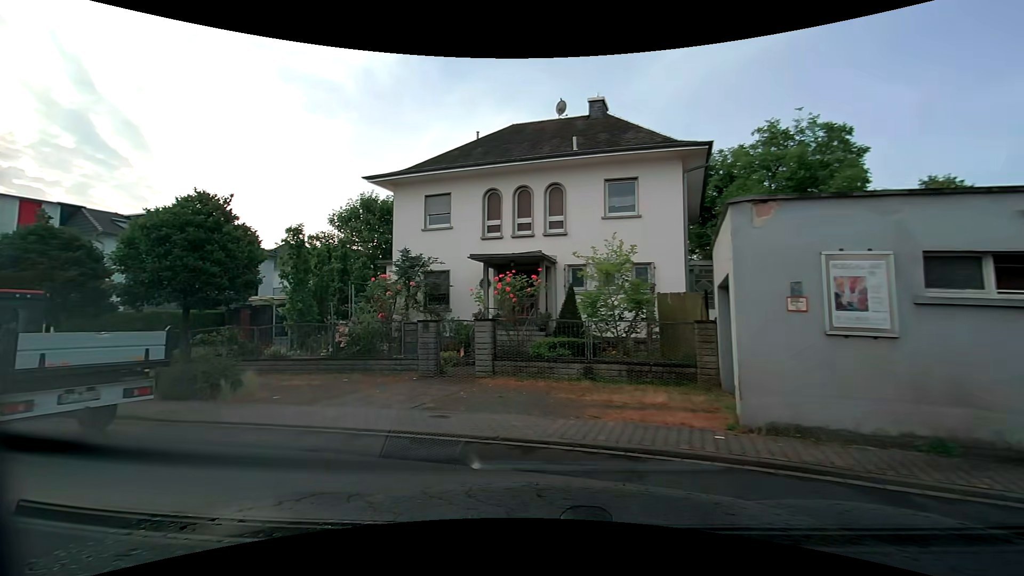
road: residential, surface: asphalt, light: Day
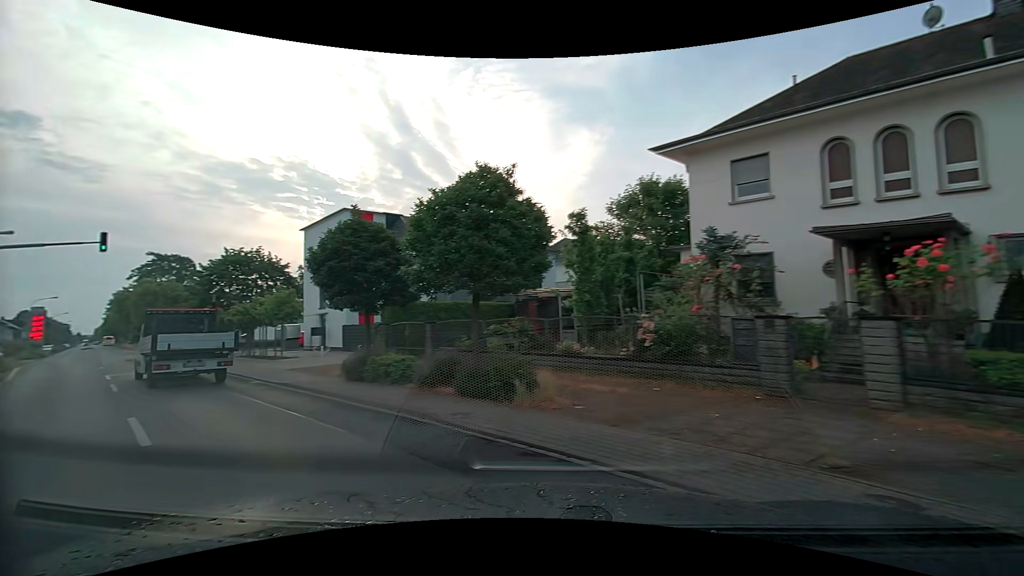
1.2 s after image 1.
(-0.9, +3.2) m; -31°
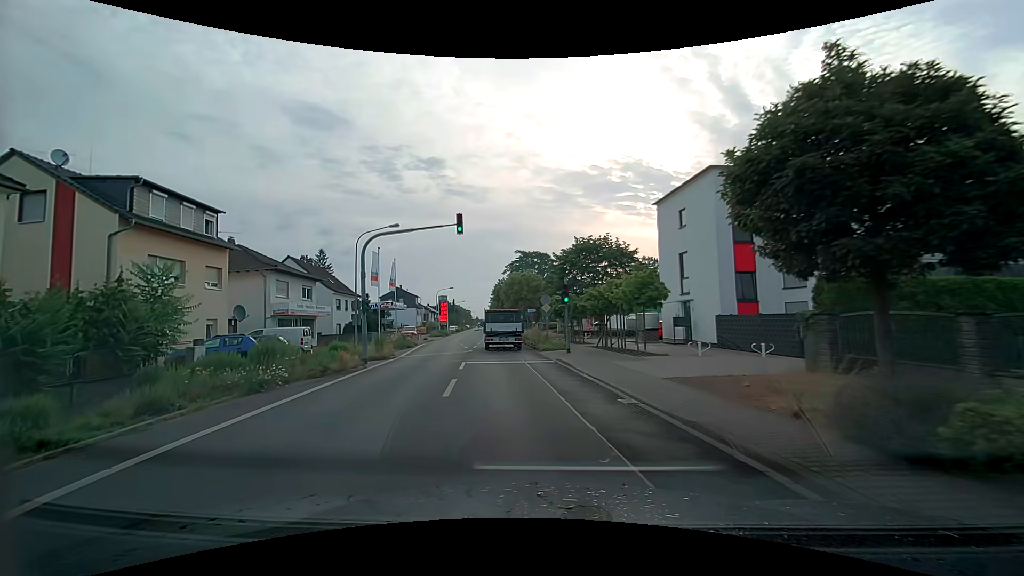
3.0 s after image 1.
(-3.1, +7.0) m; -37°
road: tertiary
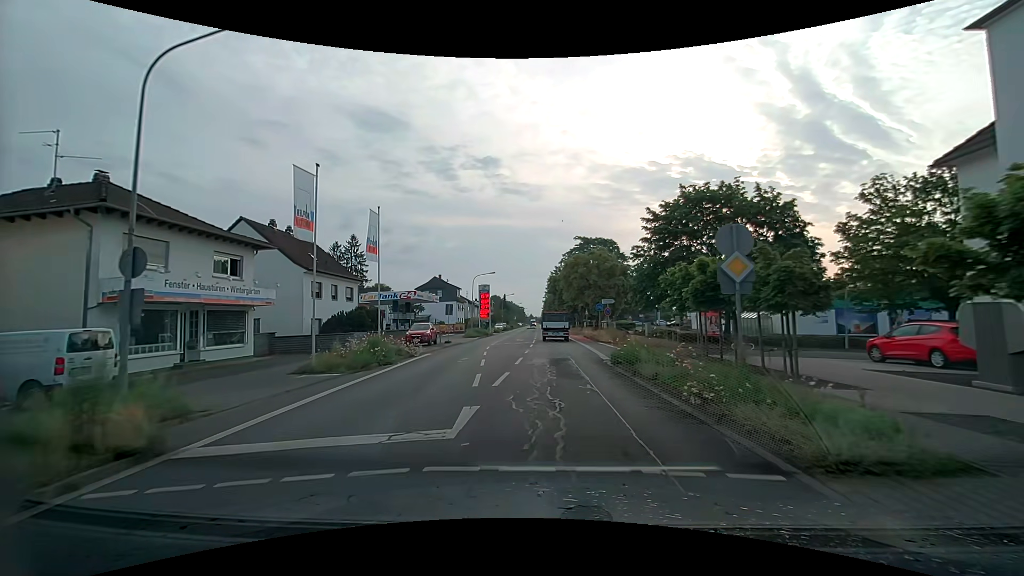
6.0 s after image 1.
(-1.8, +20.6) m; -6°
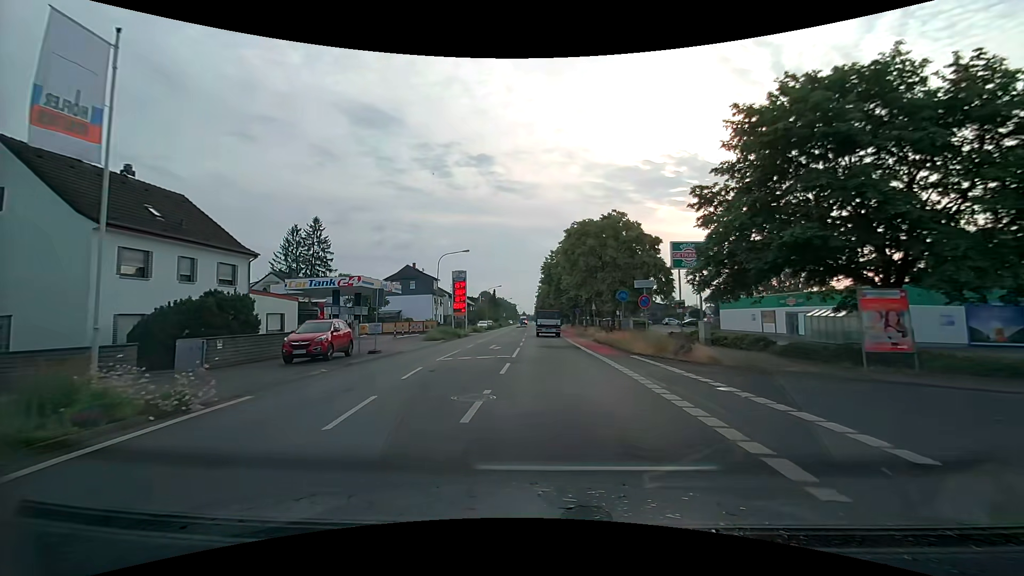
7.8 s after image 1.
(+0.1, +16.5) m; +1°
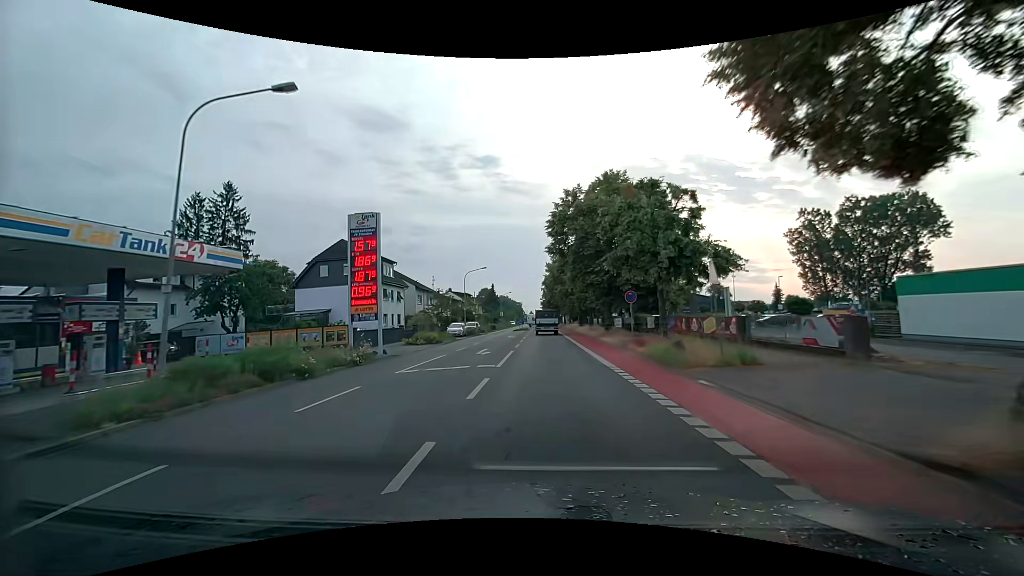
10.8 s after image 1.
(-0.3, +31.2) m; -1°
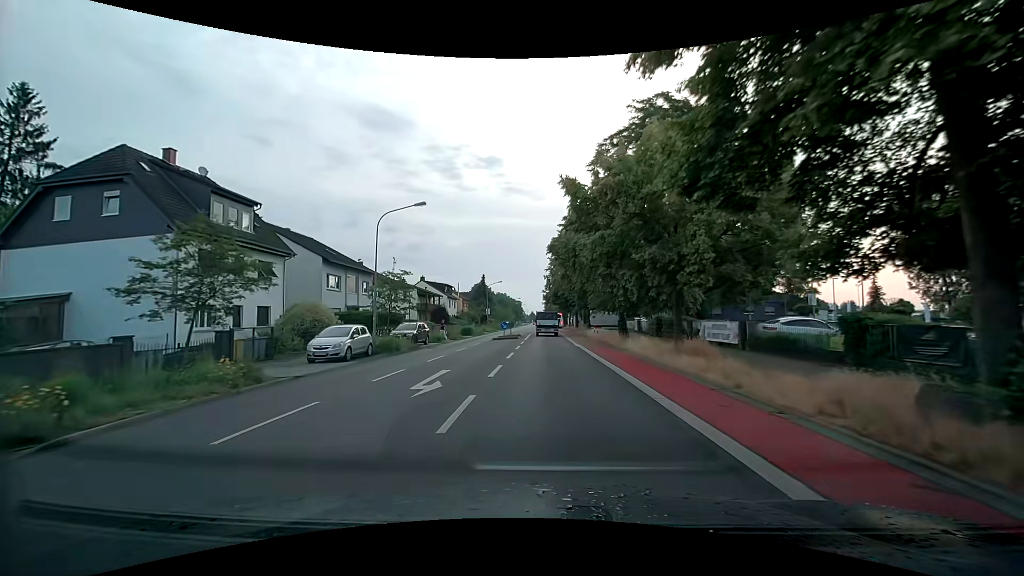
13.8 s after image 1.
(-0.3, +30.9) m; 0°
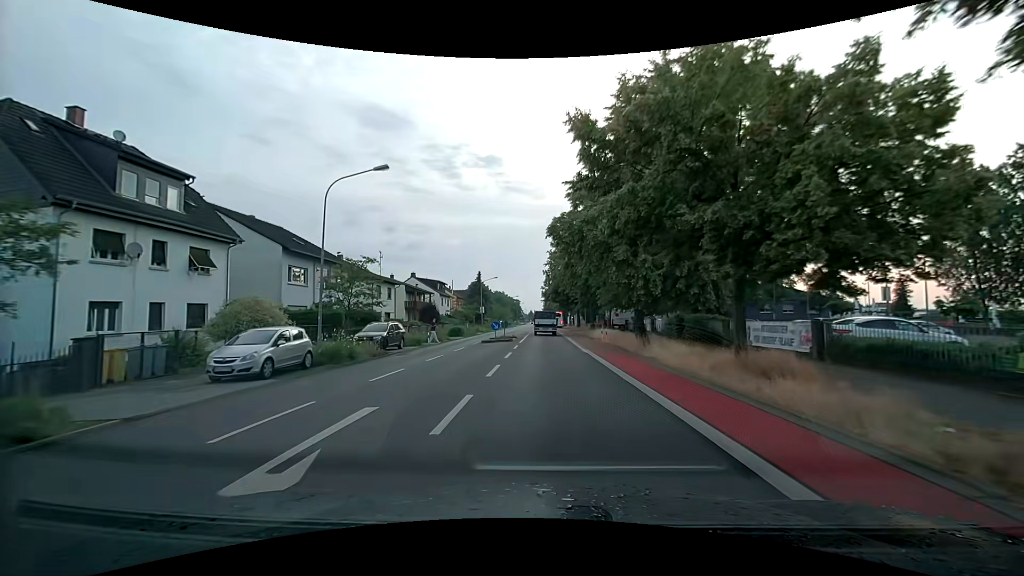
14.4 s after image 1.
(0.0, +6.0) m; 0°
